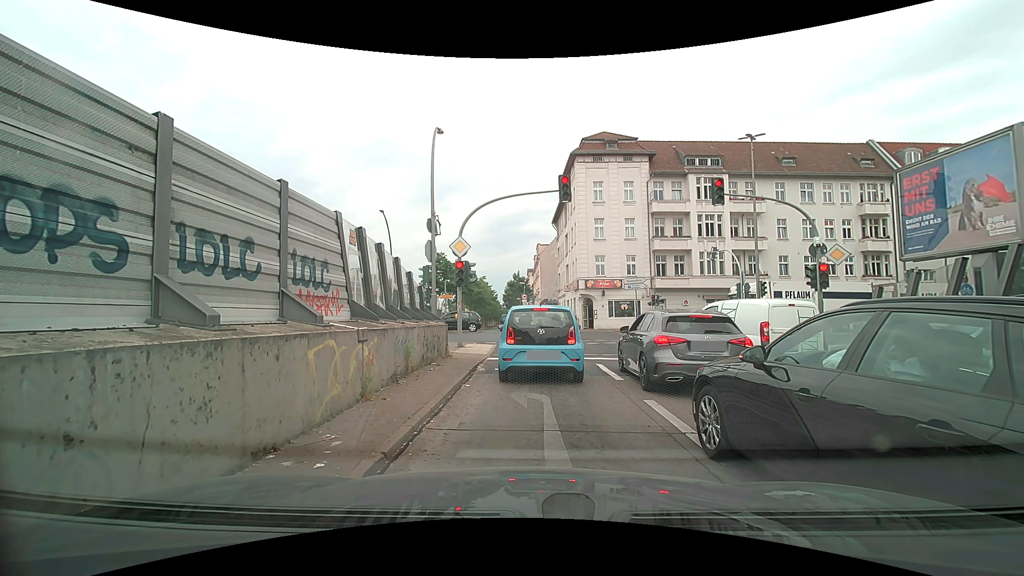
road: motorway_link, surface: asphalt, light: Day
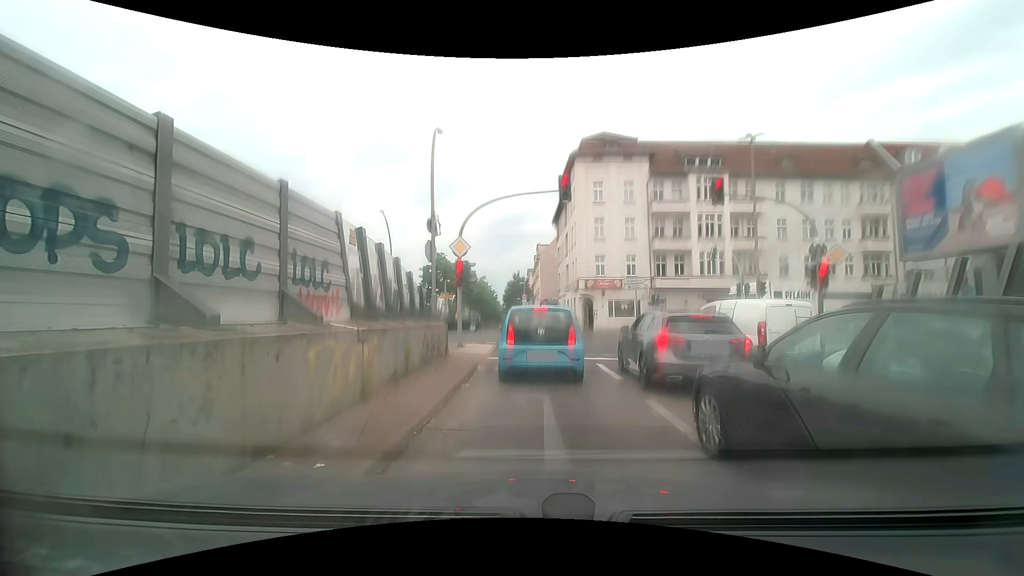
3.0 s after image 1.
(0.0, 0.0) m; 0°
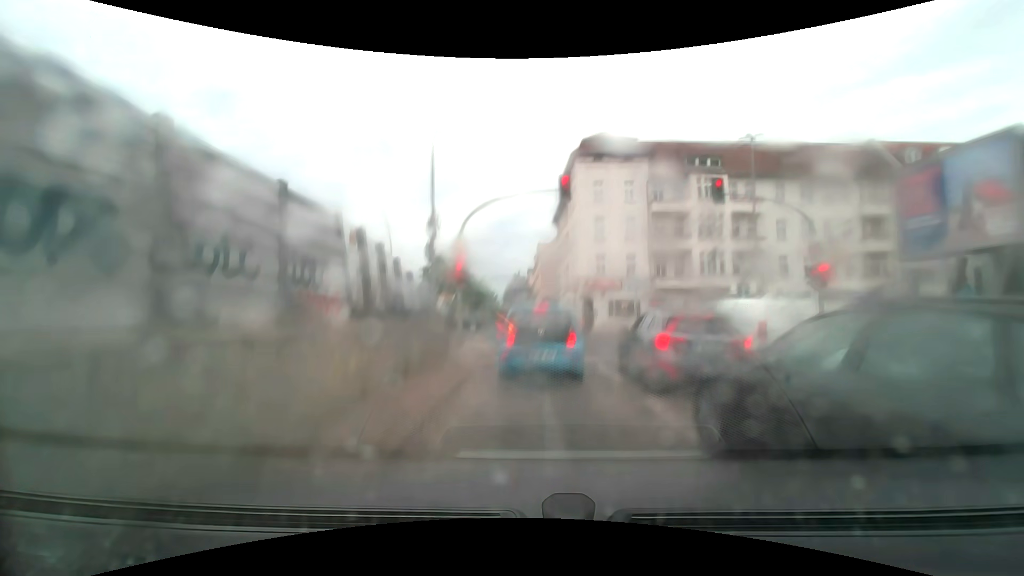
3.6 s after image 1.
(0.0, 0.0) m; 0°
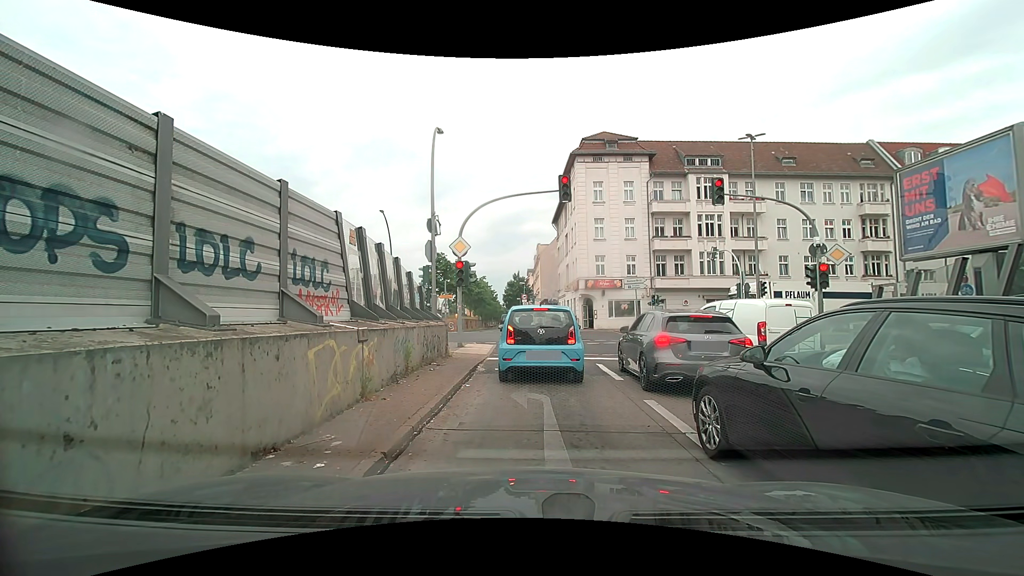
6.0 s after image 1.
(0.0, 0.0) m; 0°
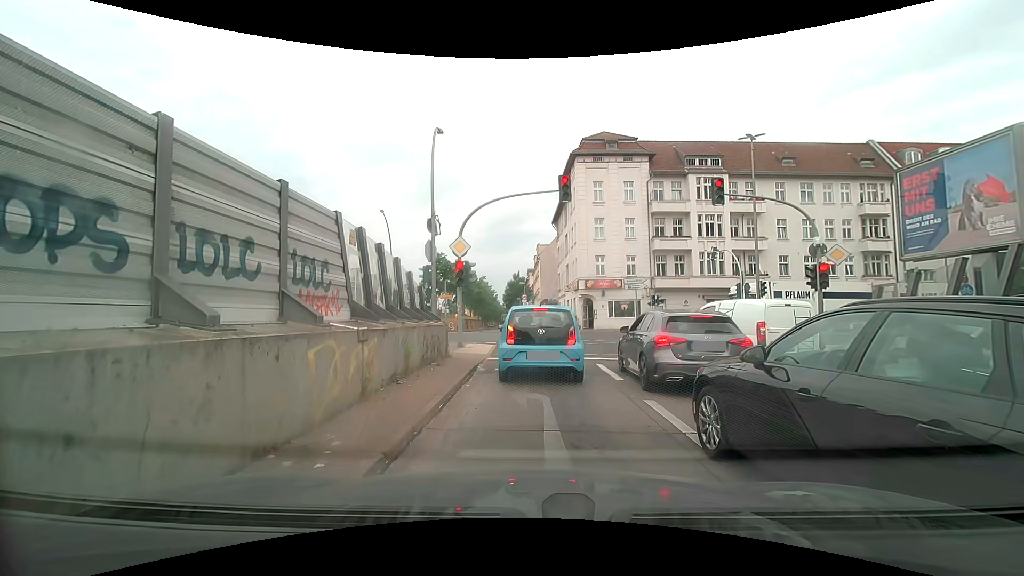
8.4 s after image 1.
(0.0, 0.0) m; 0°
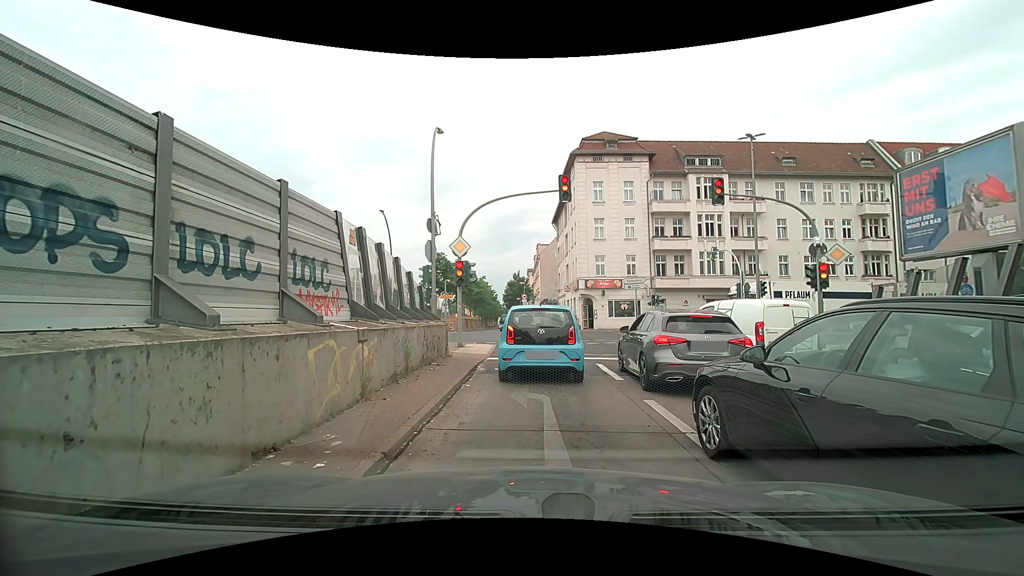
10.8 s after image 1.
(0.0, 0.0) m; 0°
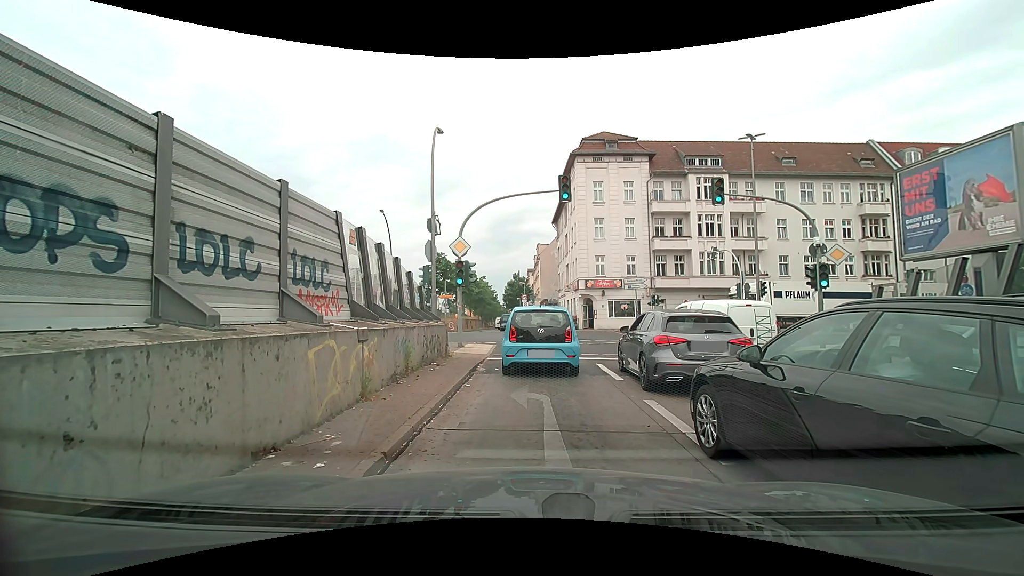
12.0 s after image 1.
(0.0, 0.0) m; 0°
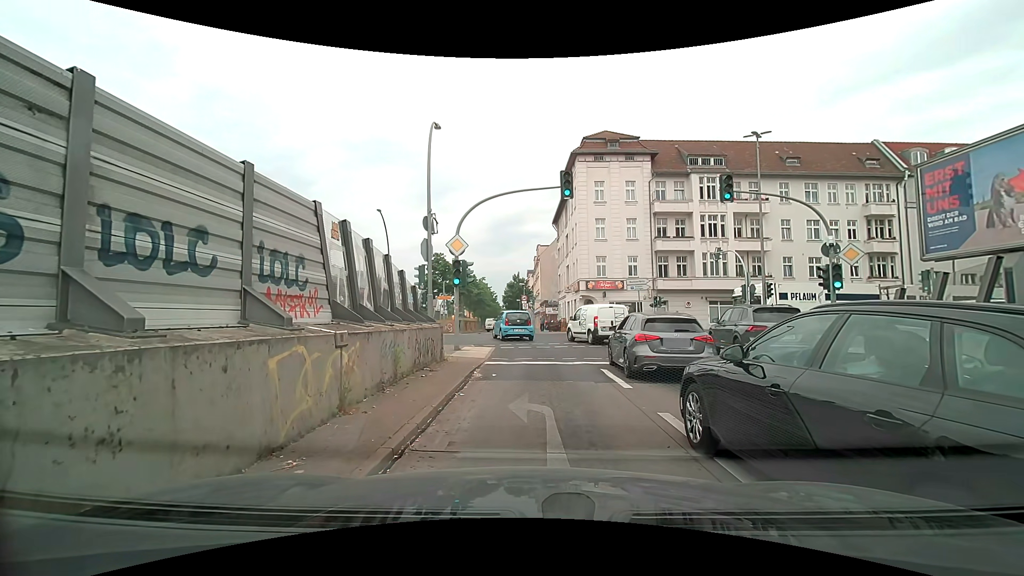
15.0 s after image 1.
(0.0, +0.9) m; 0°
